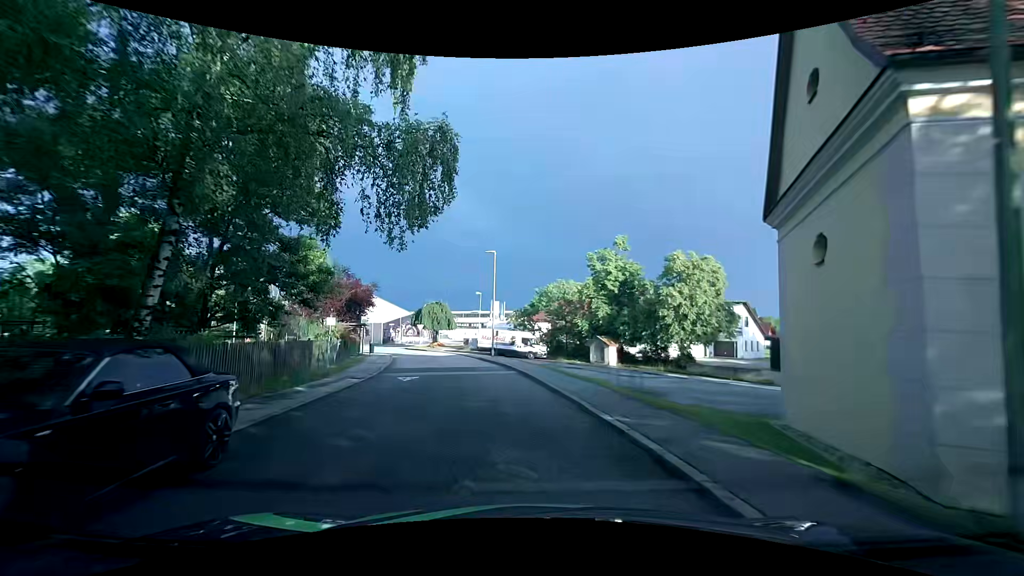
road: residential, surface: asphalt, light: Day
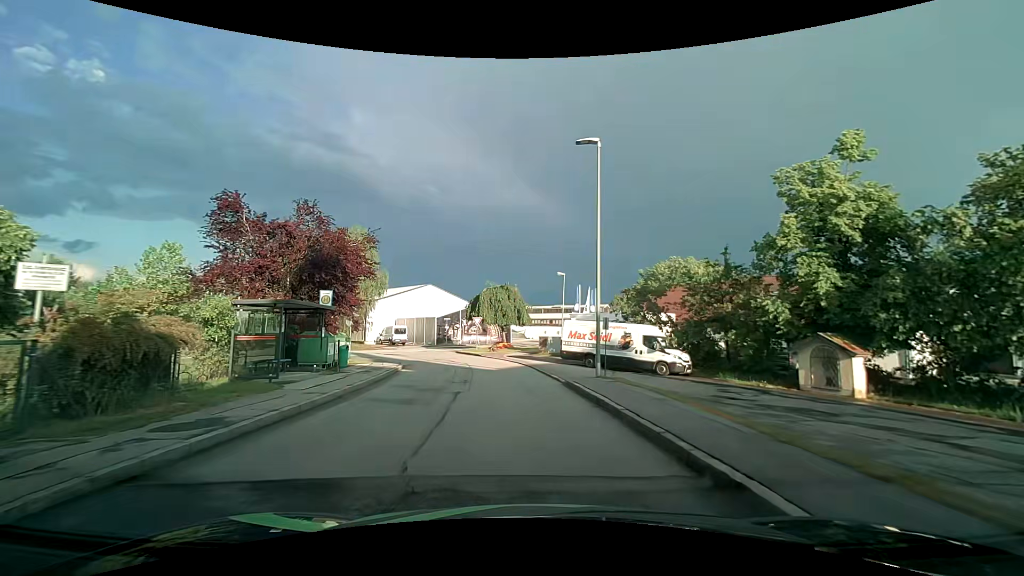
(-2.1, +21.2) m; -10°
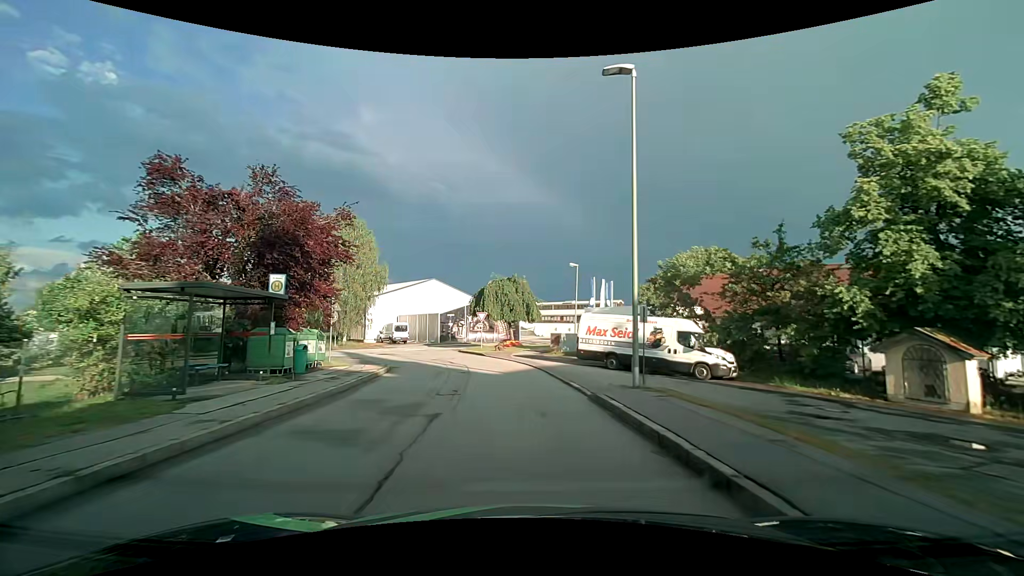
(0.0, +4.4) m; -1°
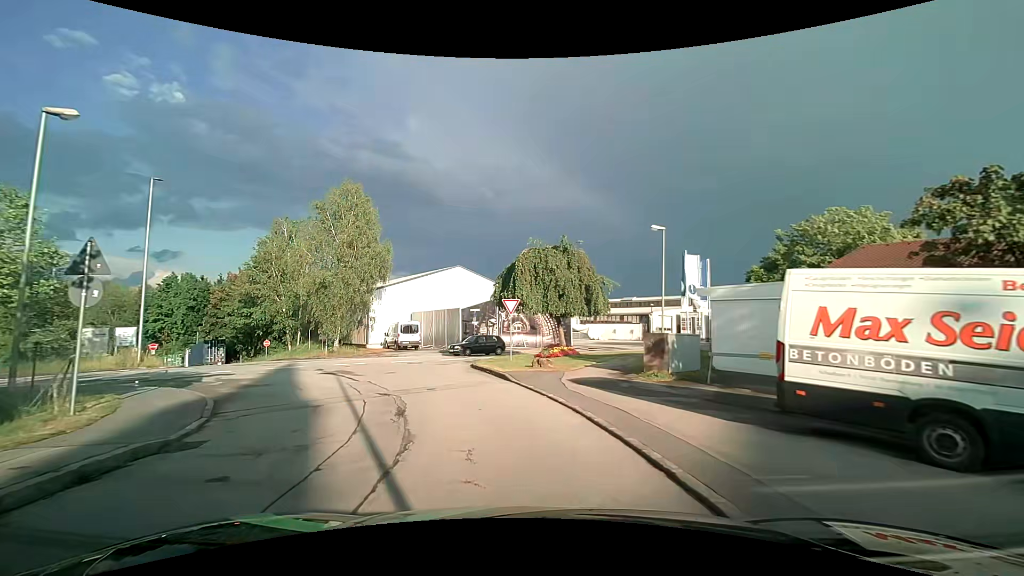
(-0.7, +16.5) m; -5°
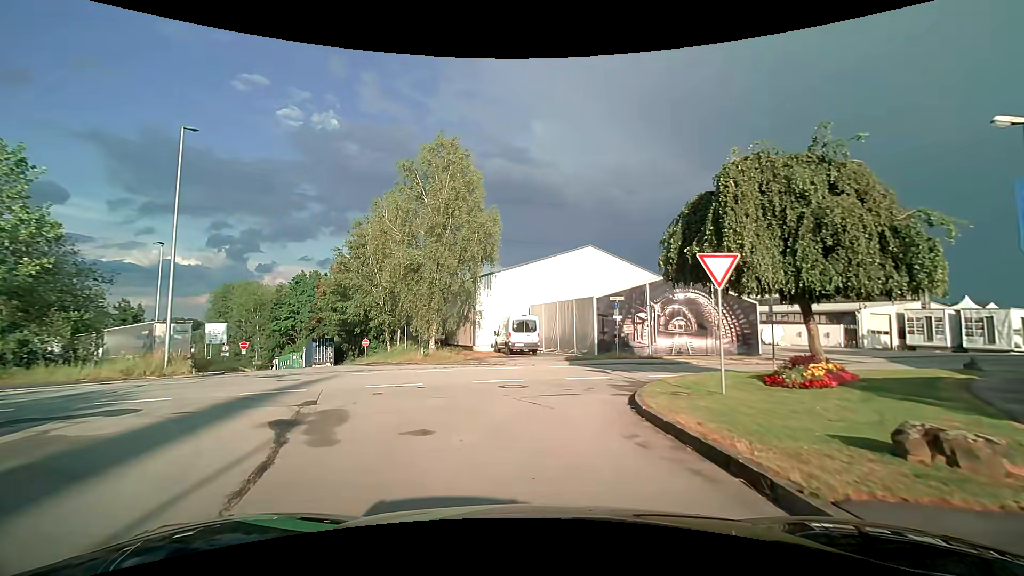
(-1.6, +12.5) m; -15°
